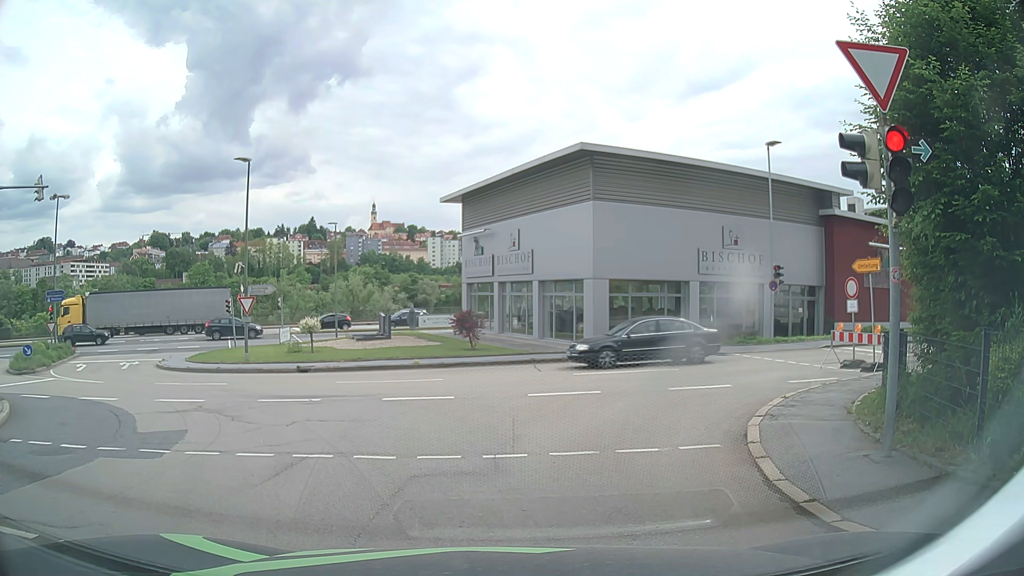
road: residential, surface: asphalt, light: Day
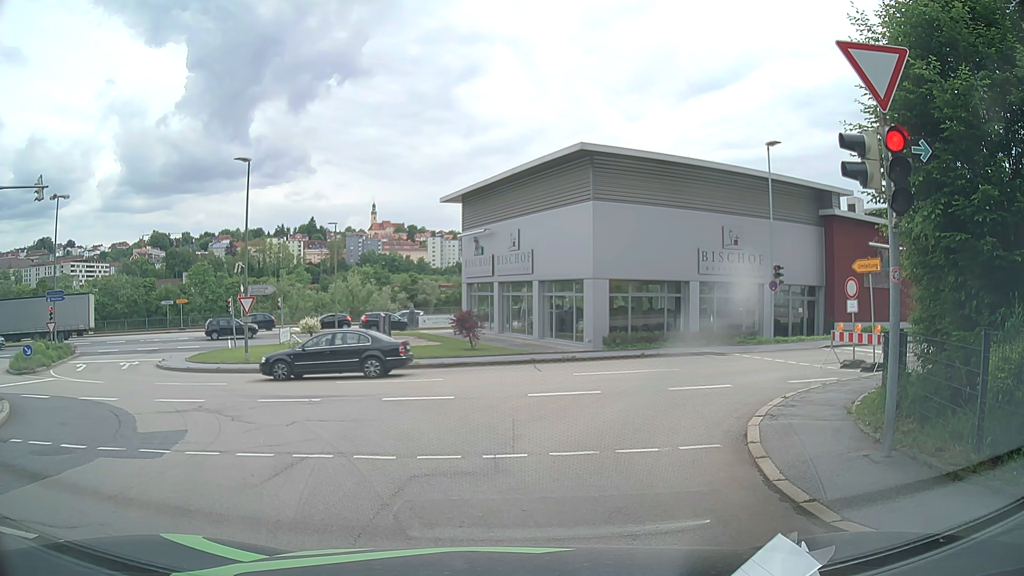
(0.0, 0.0) m; 0°
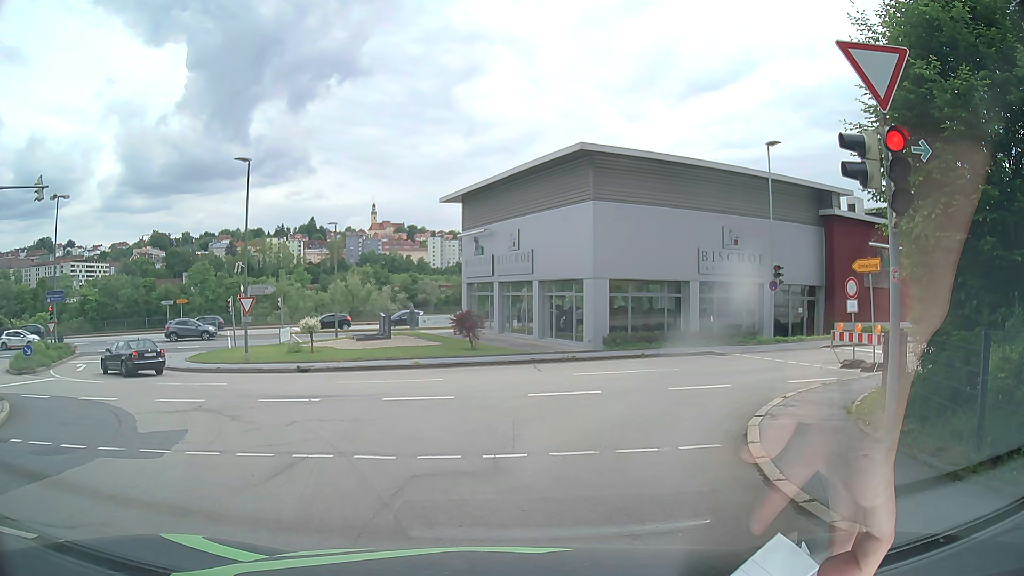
(0.0, 0.0) m; 0°
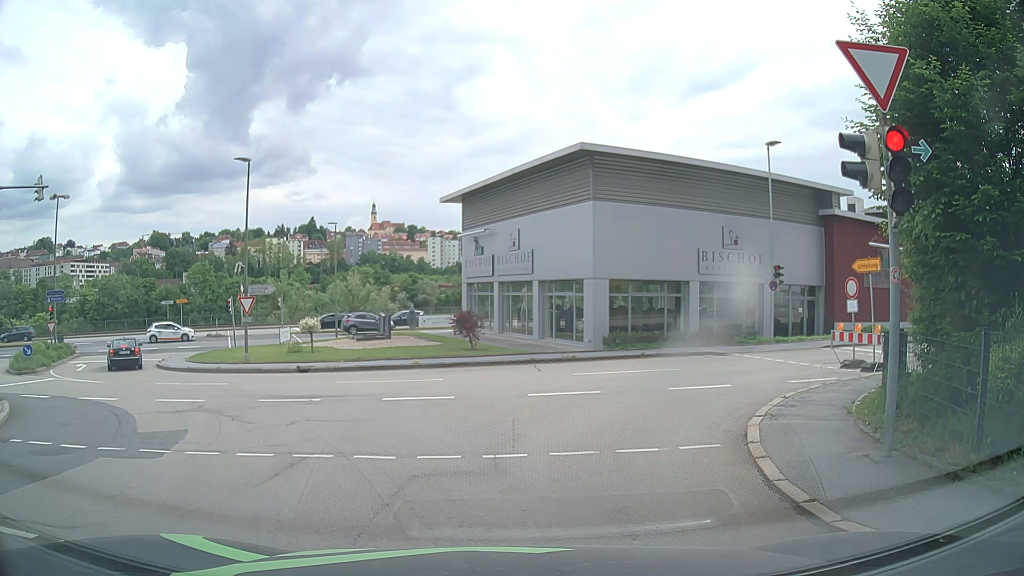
(0.0, 0.0) m; 0°
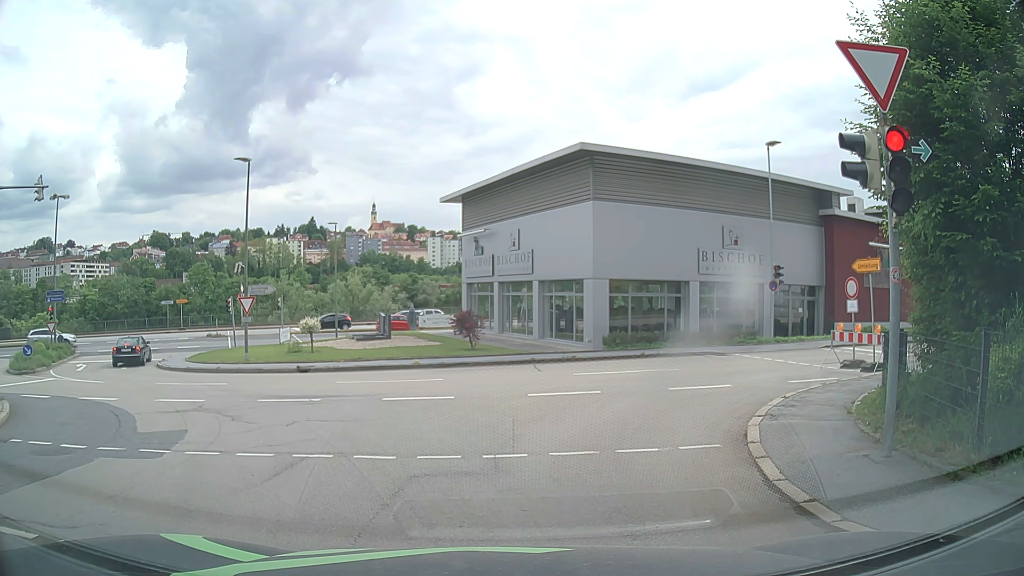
(0.0, 0.0) m; 0°
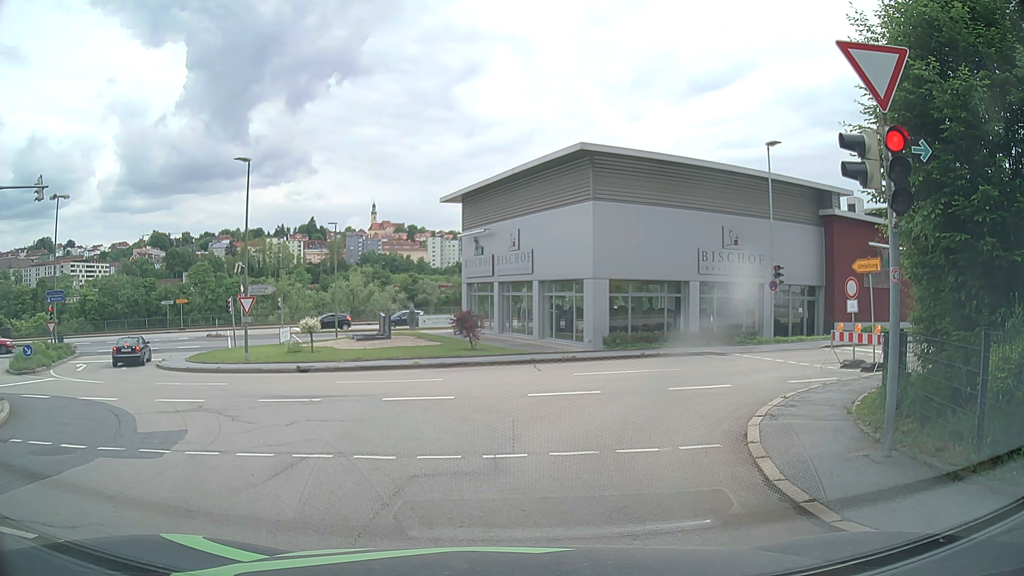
(0.0, 0.0) m; 0°
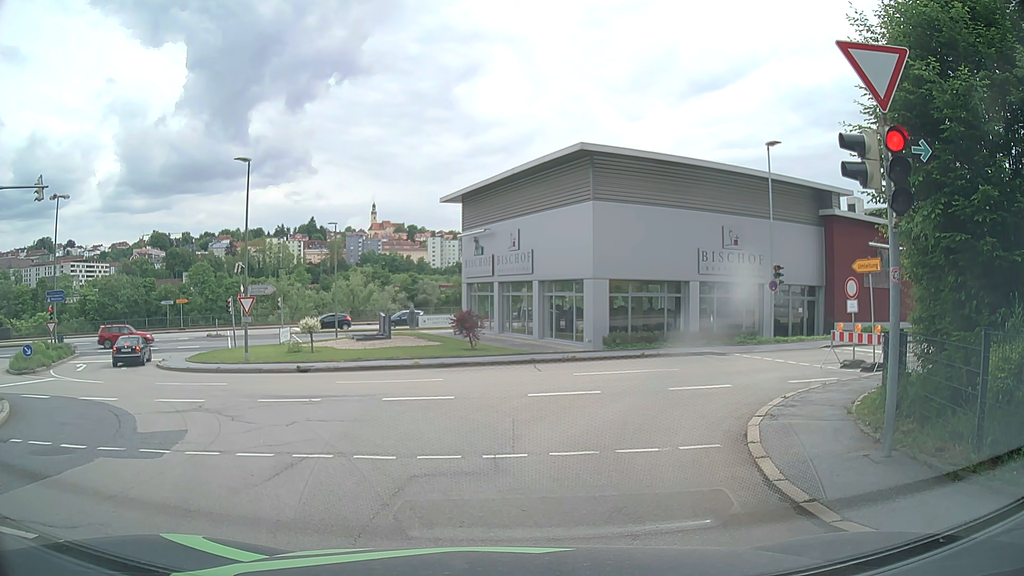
(0.0, 0.0) m; 0°
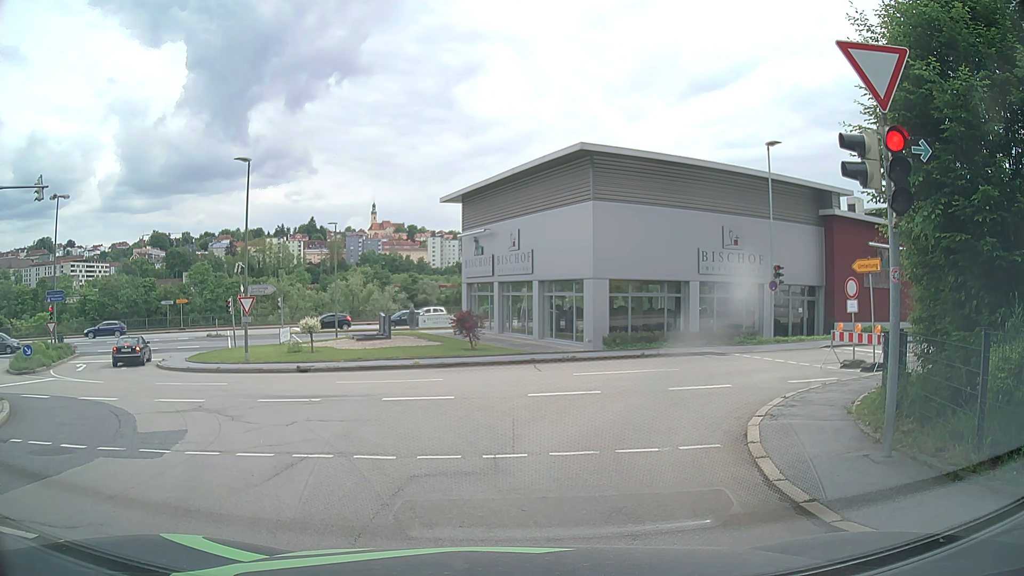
(0.0, 0.0) m; 0°
(-2, +10) (-8, +18) (-15, +24) (-20, +33) (-20, +43) (-13, +50) (-5, +55) (+5, +59) (+14, +63) (+23, +67) m
